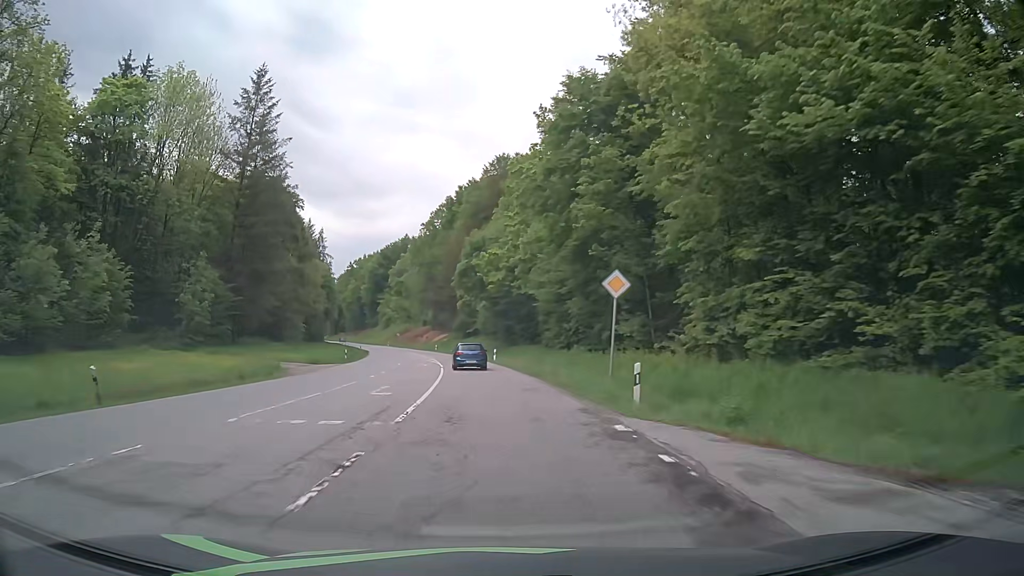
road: secondary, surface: asphalt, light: Day
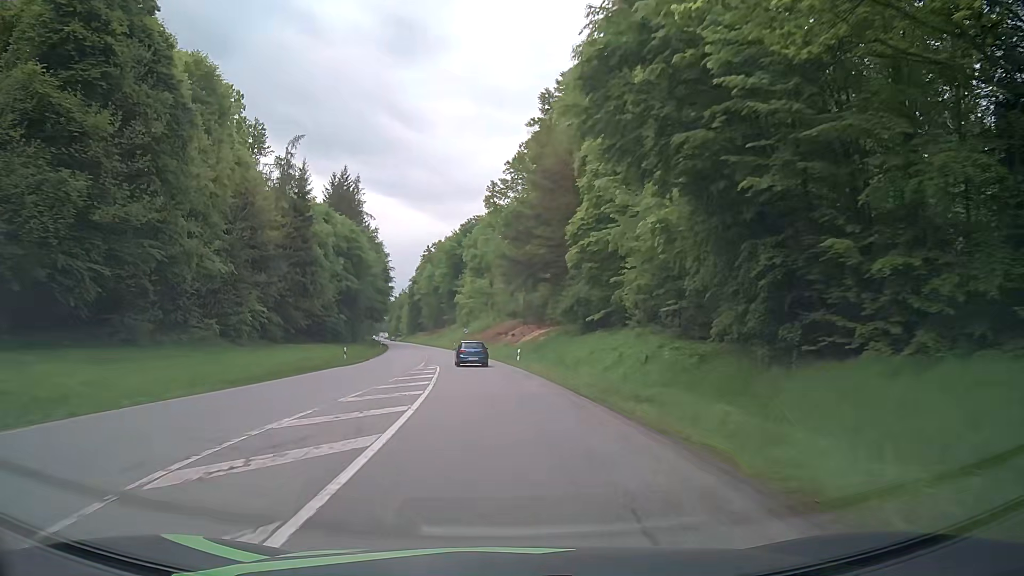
(-4.5, +57.1) m; -9°
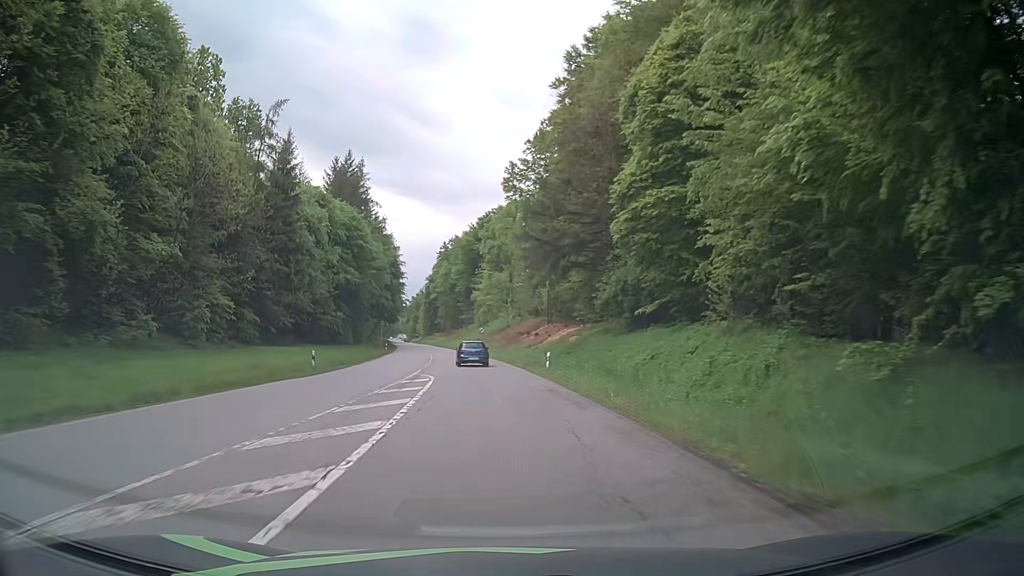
(-0.2, +11.7) m; -2°
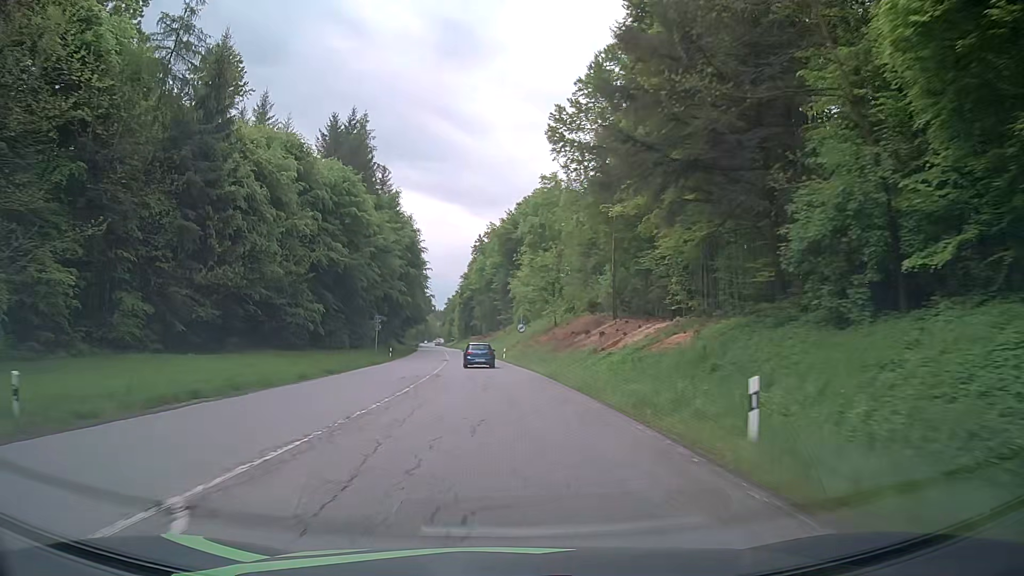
(-0.8, +23.7) m; -4°
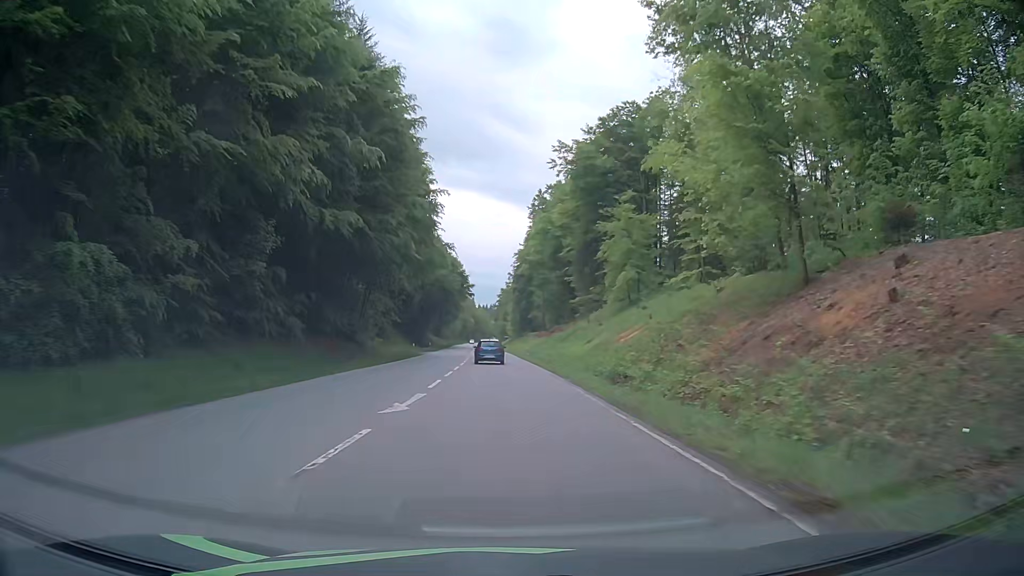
(-3.1, +60.8) m; -5°
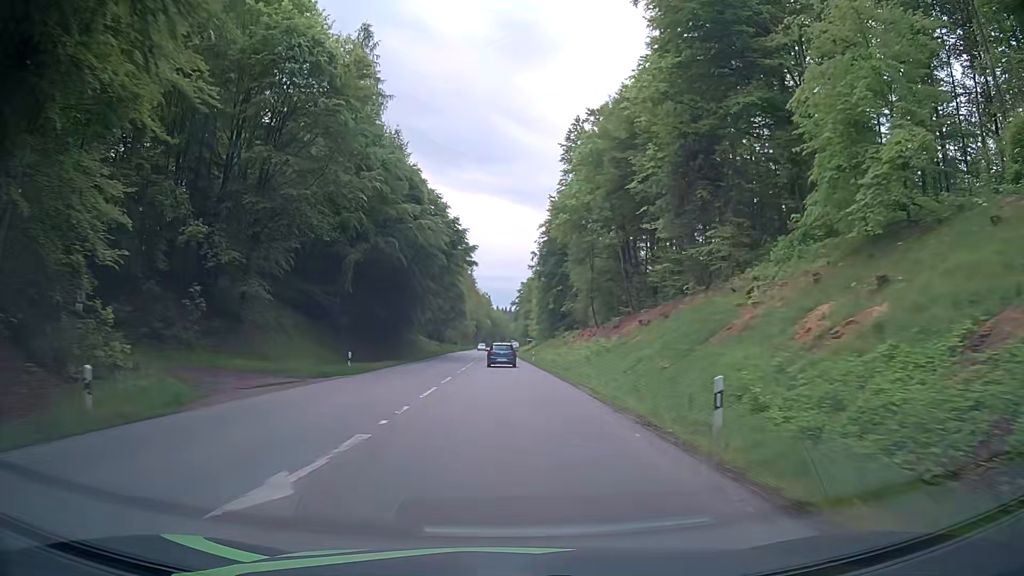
(-1.1, +50.0) m; -2°
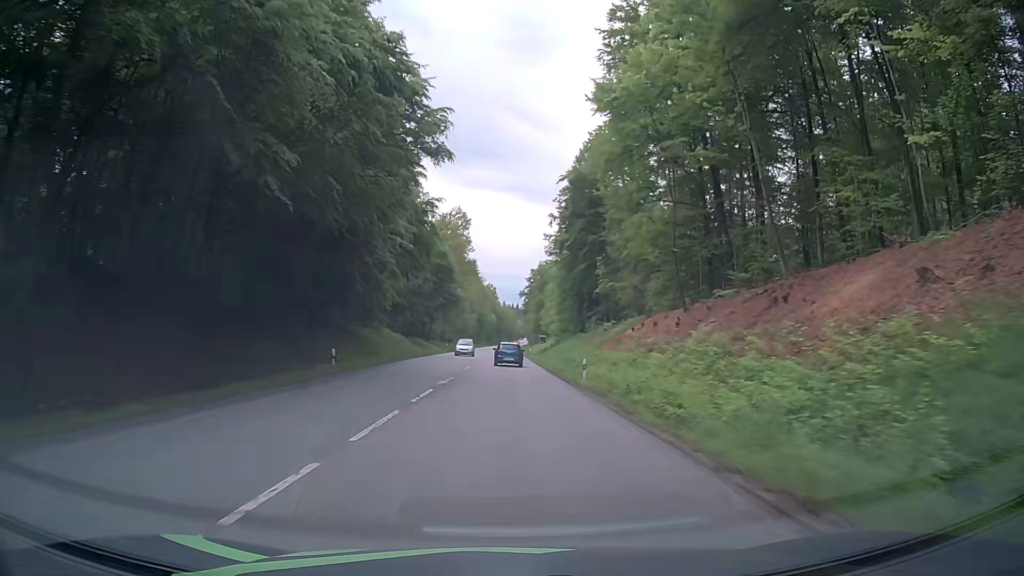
(-0.5, +38.3) m; -1°
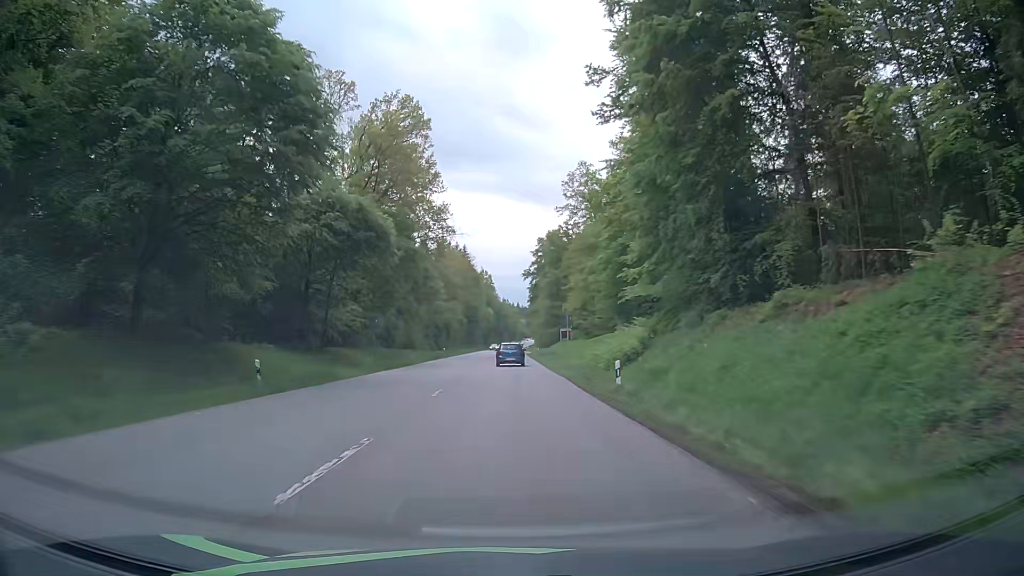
(-0.3, +65.2) m; 0°
(0, +10) (0, +20) (0, +30) (0, +40) (0, +50) (0, +60) (0, +70) (0, +80) (0, +90) (+1, +100) m
